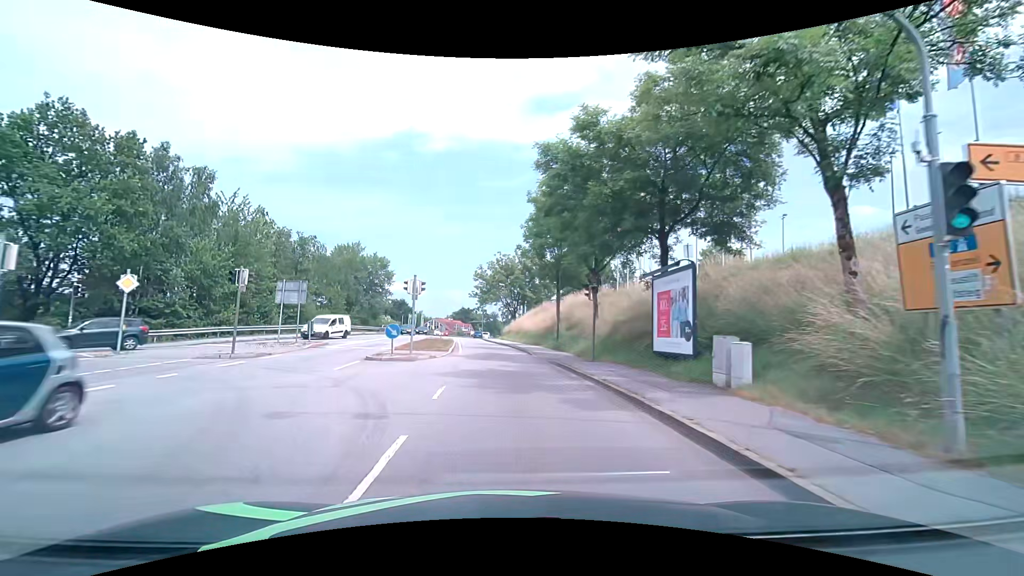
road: tertiary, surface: asphalt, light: Day
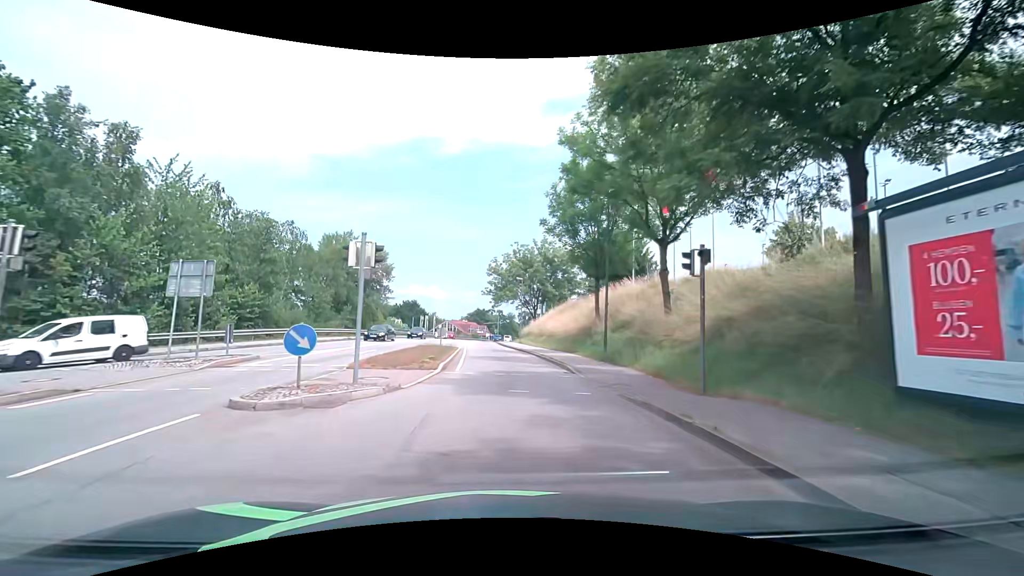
(-0.3, +10.5) m; -2°
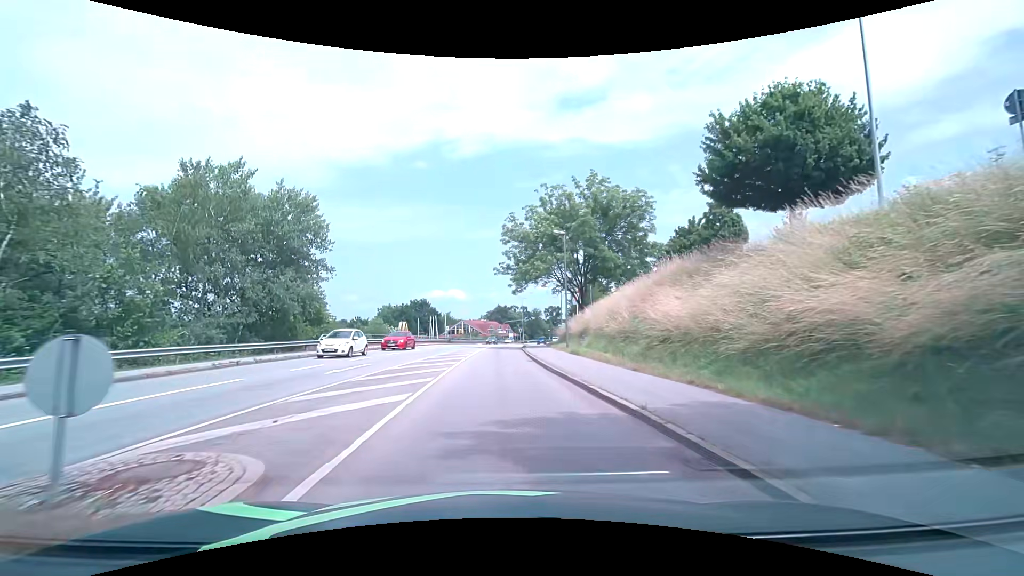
(-0.7, +27.6) m; -4°
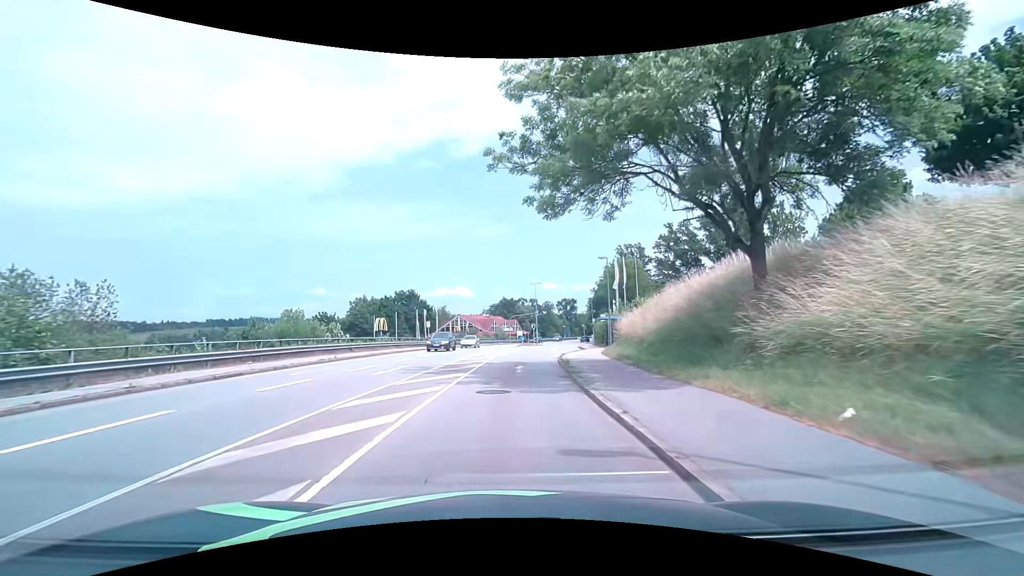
(-0.2, +29.4) m; 0°
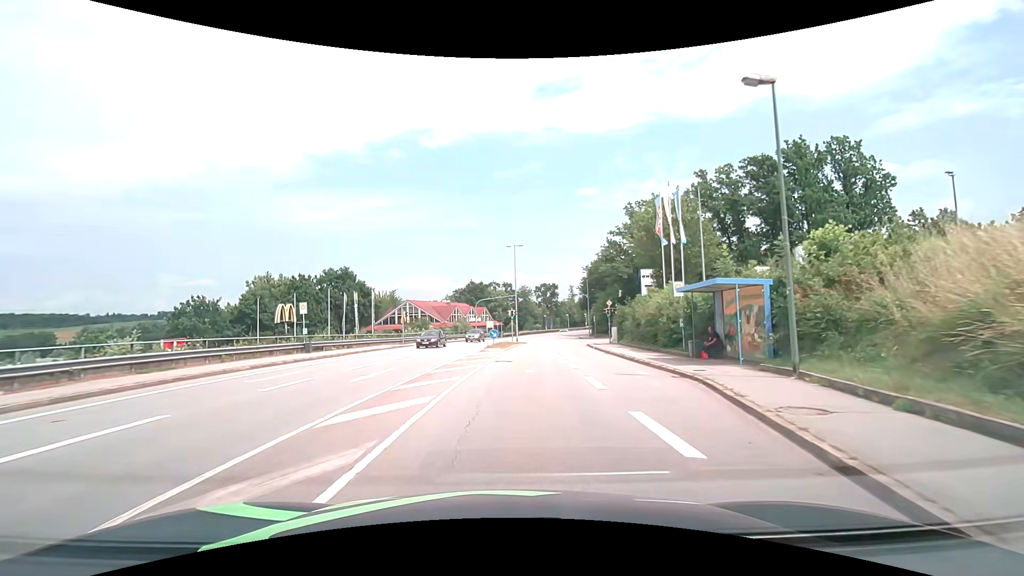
(+0.8, +30.6) m; +3°
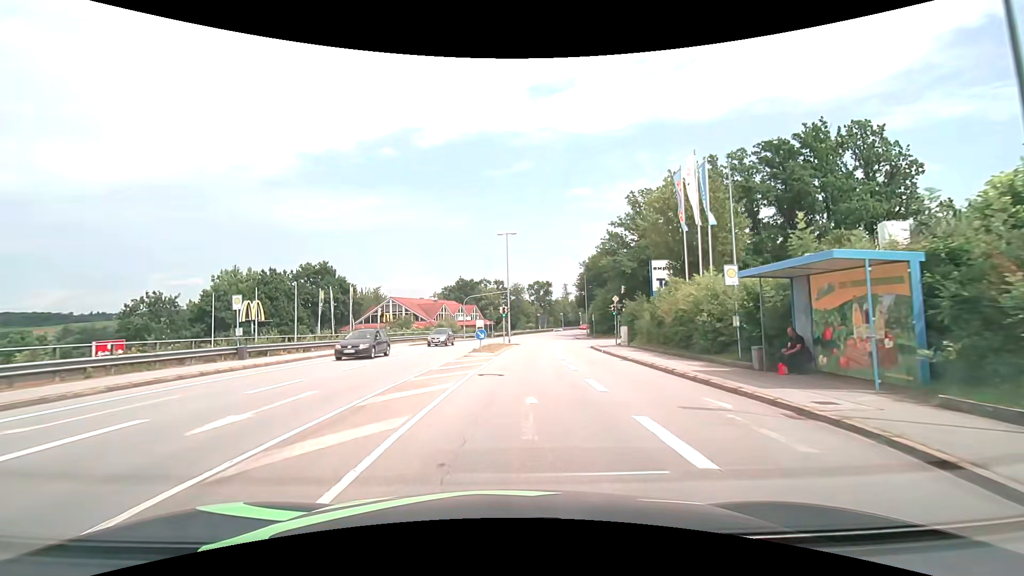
(0.0, +6.4) m; +1°
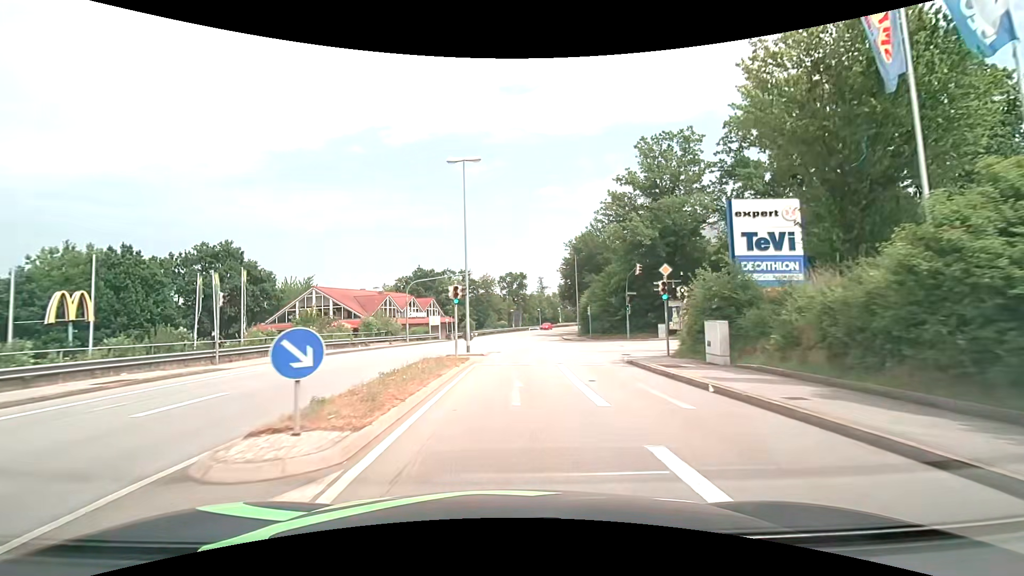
(+0.5, +20.1) m; +3°
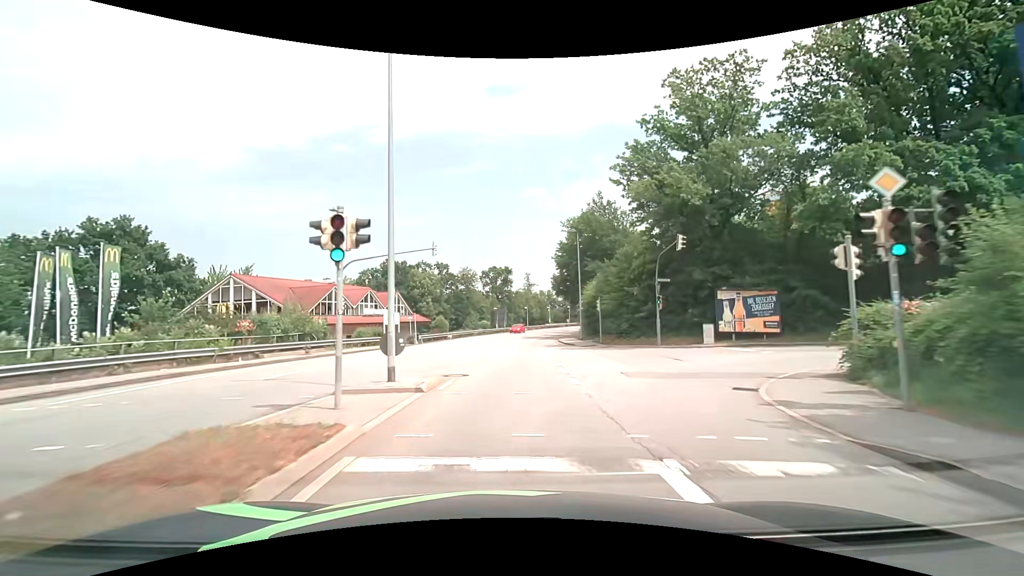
(+0.2, +14.2) m; +2°
(0, +10) (0, +20) (+1, +30) (+2, +40) (+3, +50) (+4, +60) (+6, +70) (+9, +79) (+11, +89) (+15, +98) m
